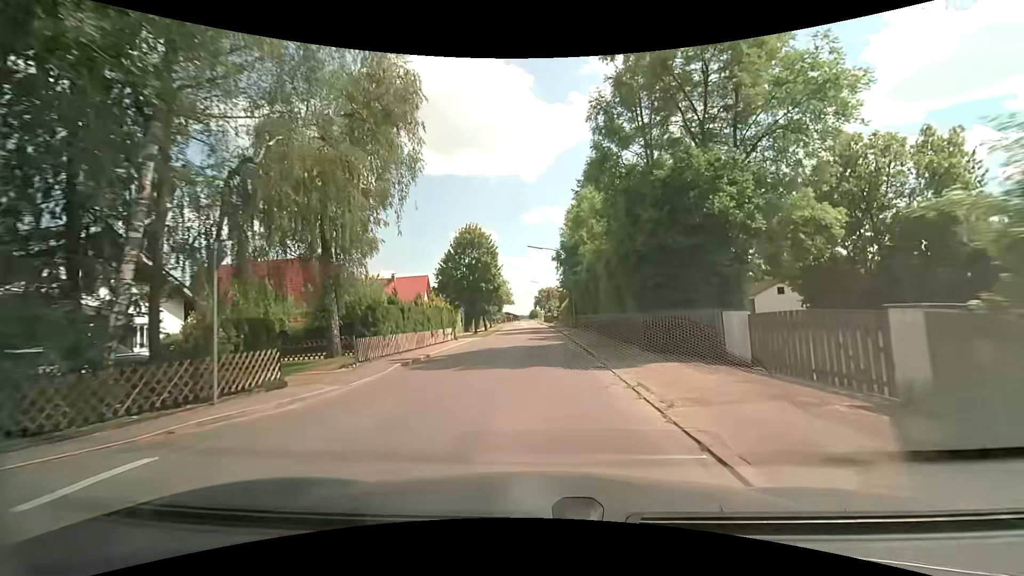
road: tertiary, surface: asphalt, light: Day
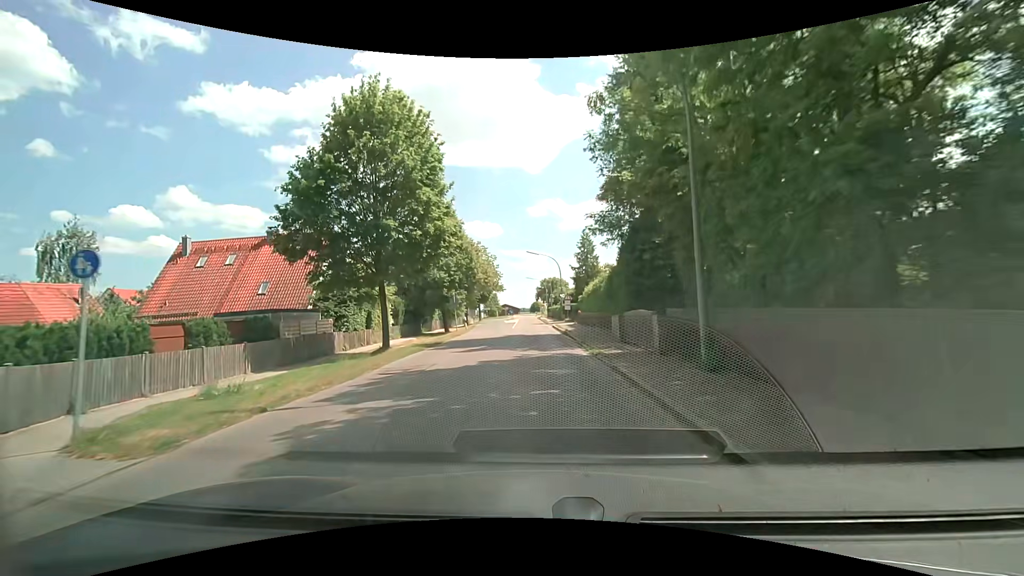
(+0.2, +34.6) m; 0°
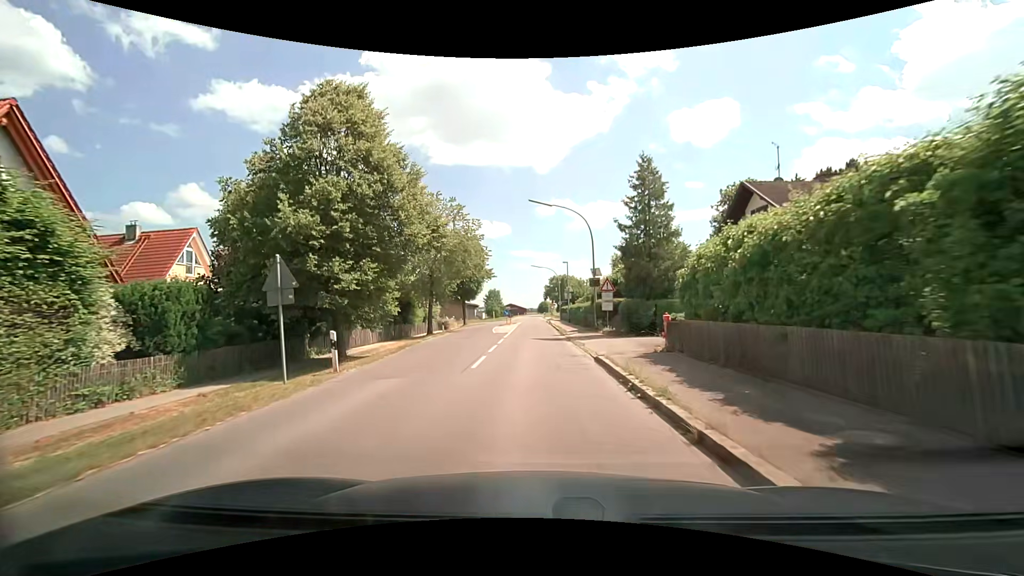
(0.0, +26.0) m; -1°
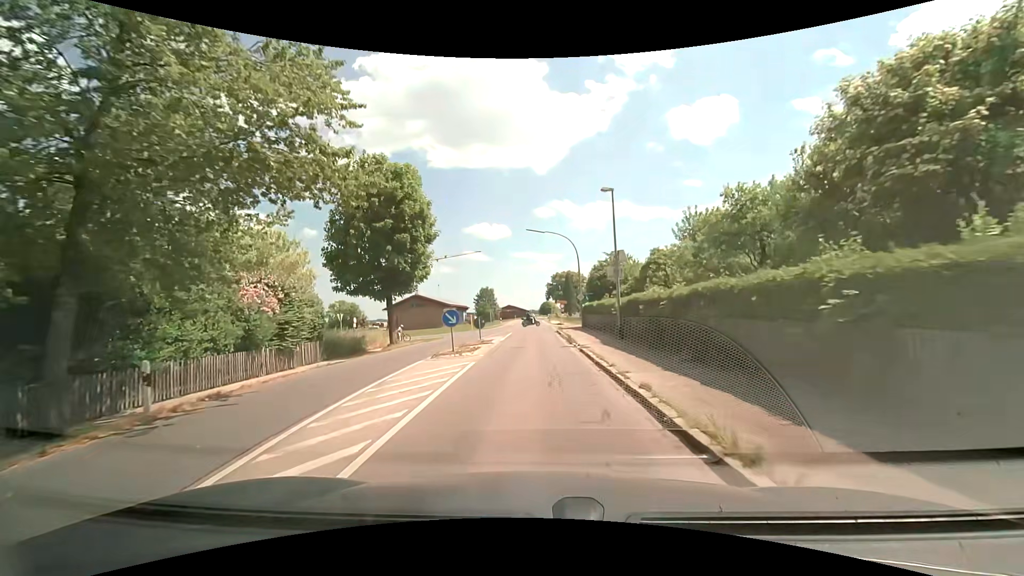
(0.0, +30.9) m; 0°
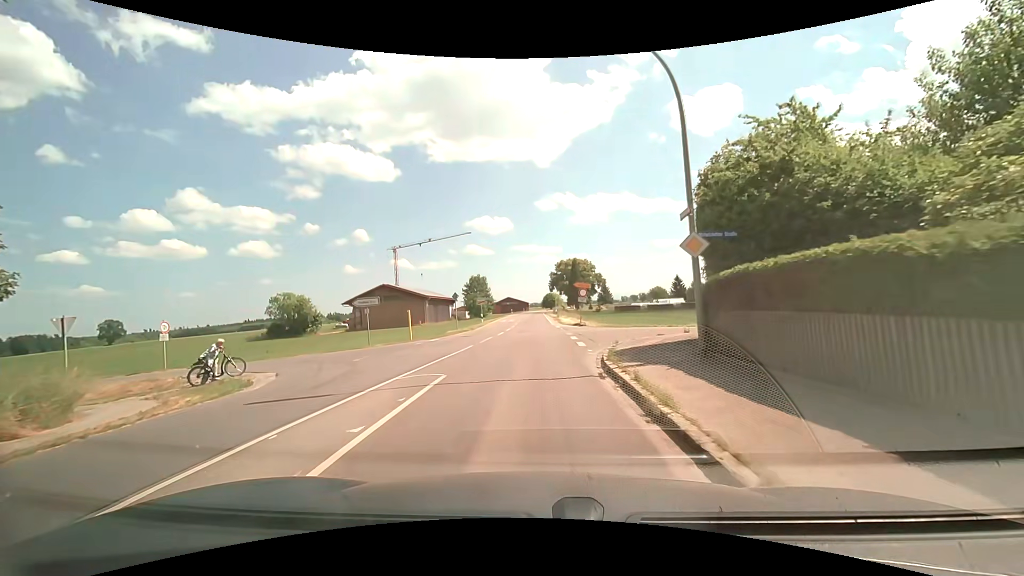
(+0.2, +26.5) m; 0°
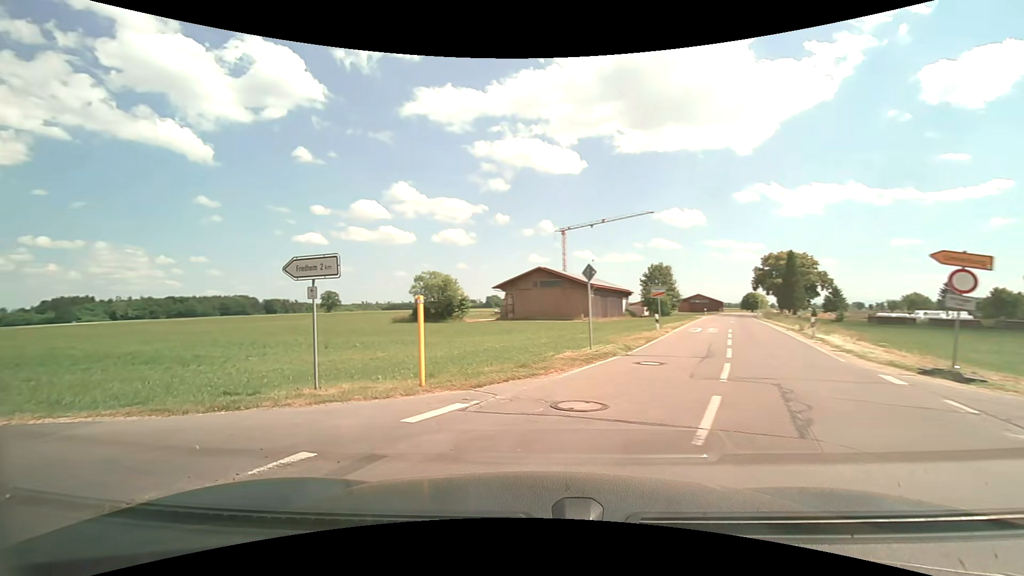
(-0.9, +19.2) m; -20°
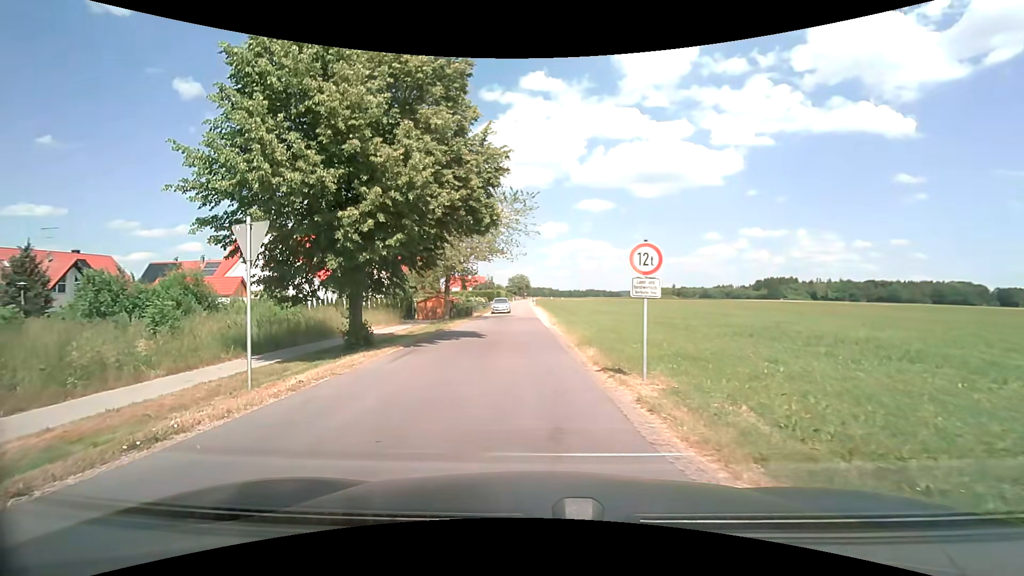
(-4.9, +6.8) m; -70°
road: unclassified
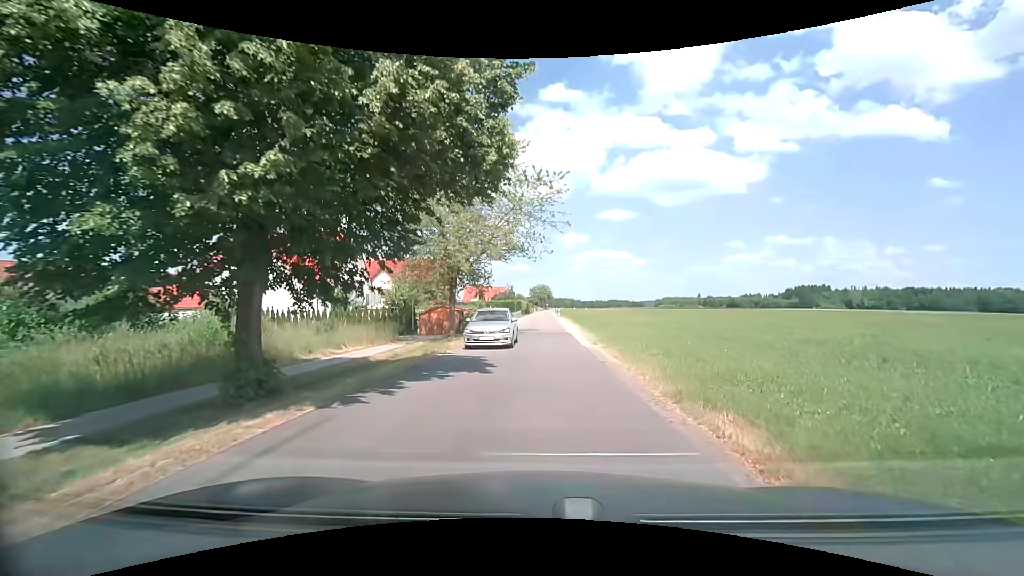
(-0.3, +8.0) m; -2°
(0, +10) (0, +20) (+1, +30) (+1, +40) (+1, +50) (+1, +60) (+1, +70) (+1, +80) (+2, +90) (+2, +100) m
